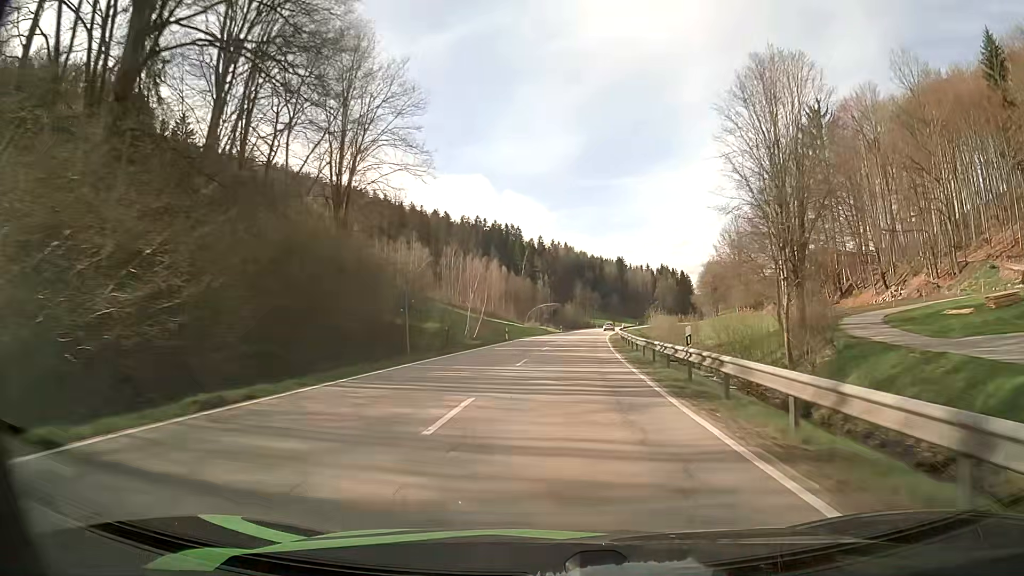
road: secondary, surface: asphalt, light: Day
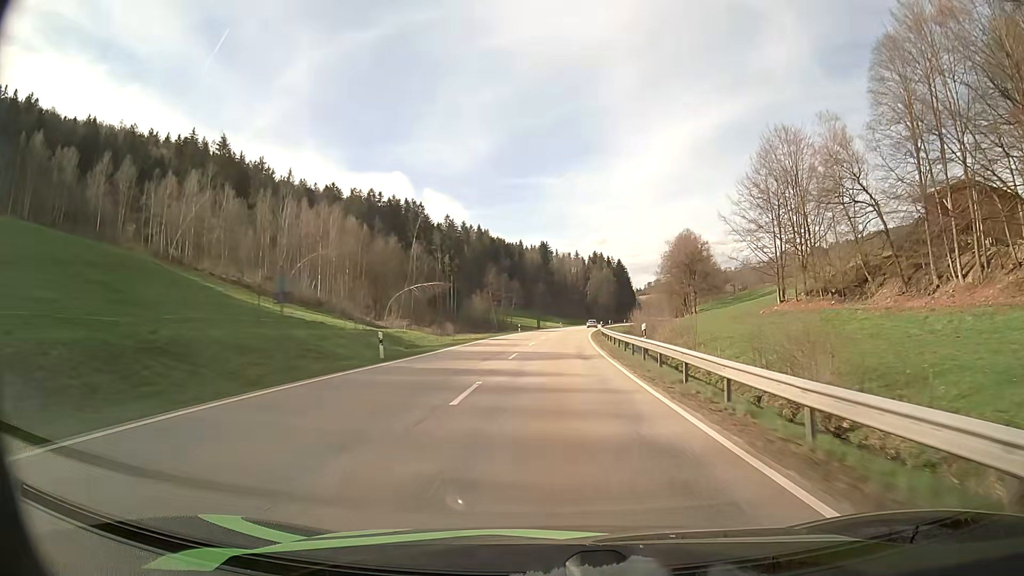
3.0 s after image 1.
(+5.2, +77.0) m; +7°
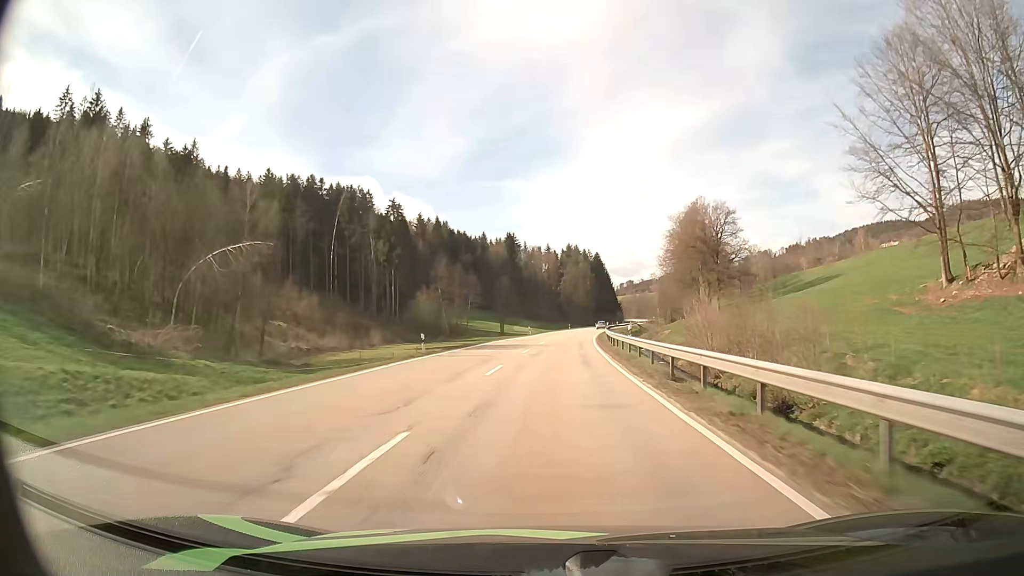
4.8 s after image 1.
(+1.2, +46.4) m; +3°
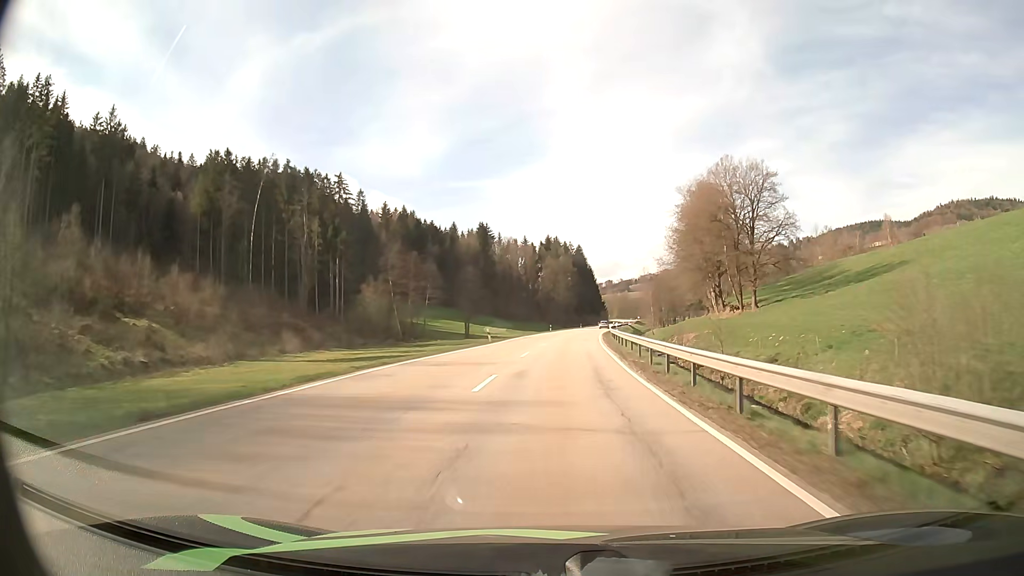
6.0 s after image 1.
(+0.4, +30.8) m; +2°
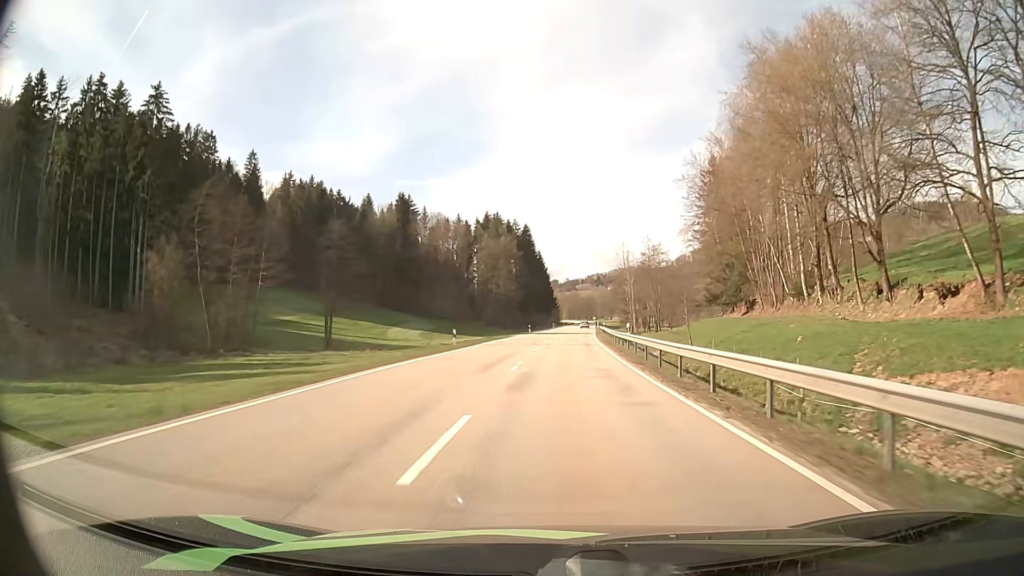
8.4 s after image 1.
(+2.3, +61.3) m; +5°
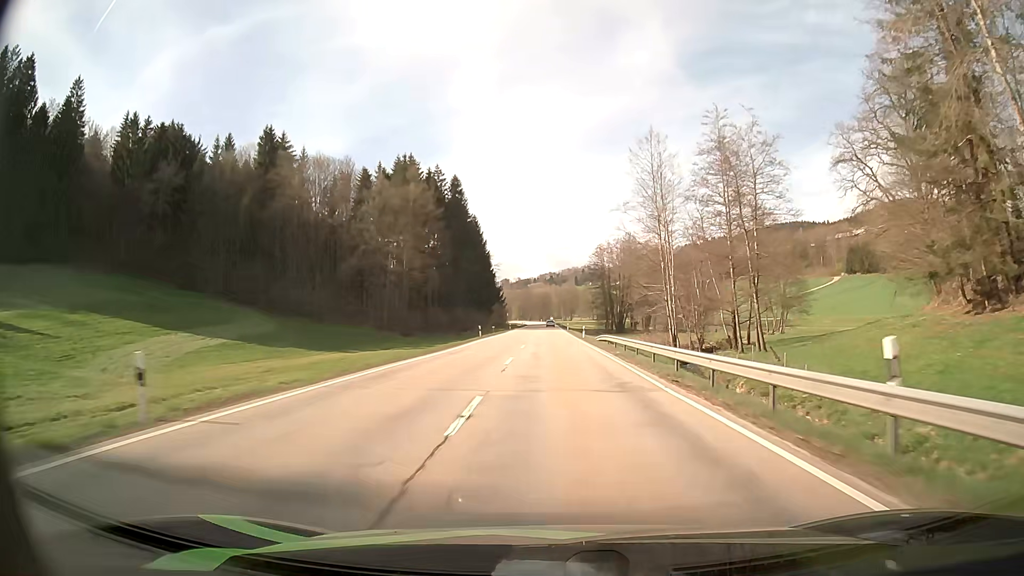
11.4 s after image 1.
(+2.9, +76.3) m; +4°
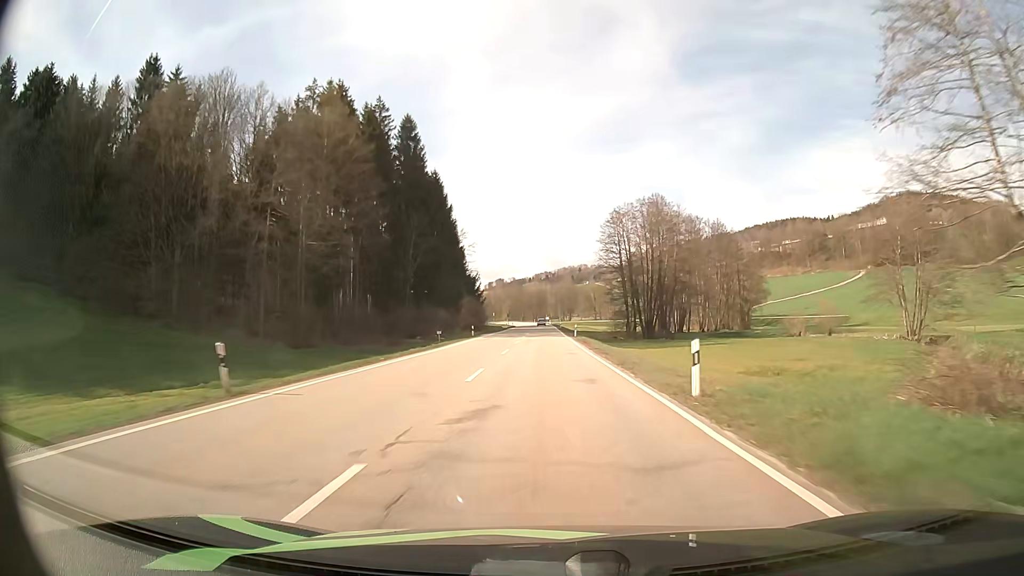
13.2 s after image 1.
(+0.3, +45.9) m; 0°
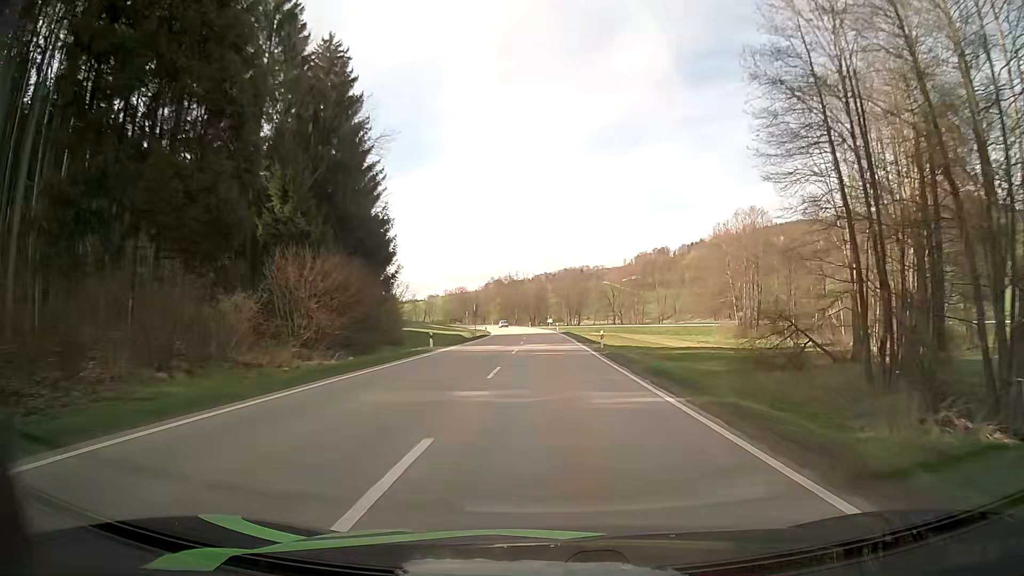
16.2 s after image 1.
(-1.1, +75.9) m; 0°
(0, +10) (0, +20) (0, +30) (0, +40) (0, +50) (0, +60) (-1, +70) (-1, +80) (-2, +90) (-3, +100) m
